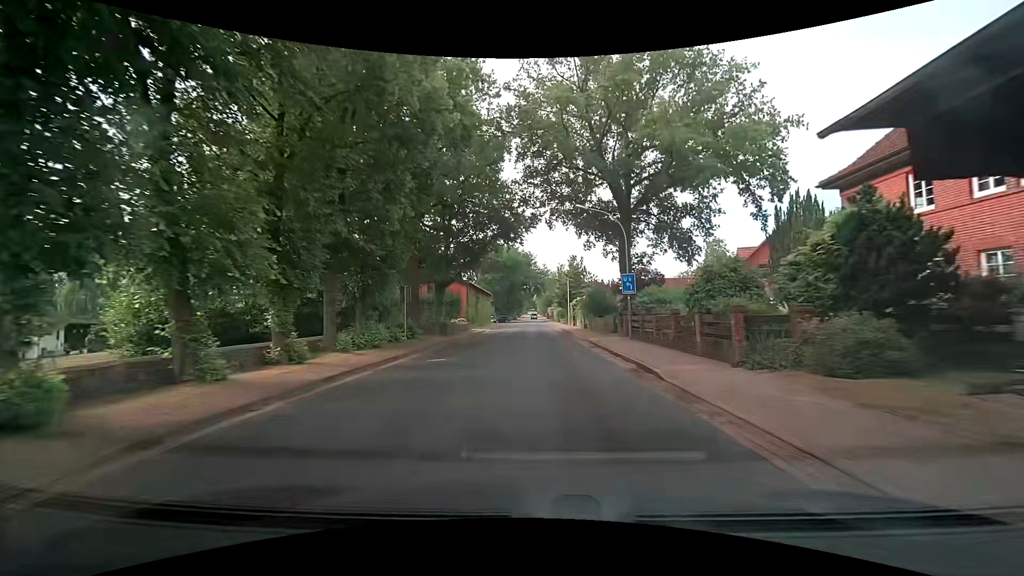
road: tertiary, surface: asphalt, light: Day
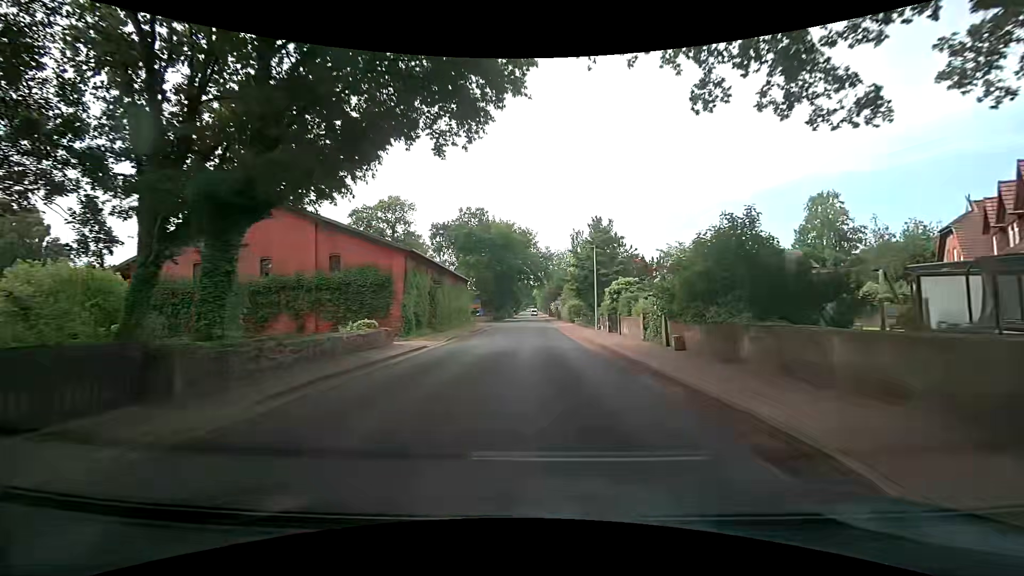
(0.0, +28.8) m; -1°
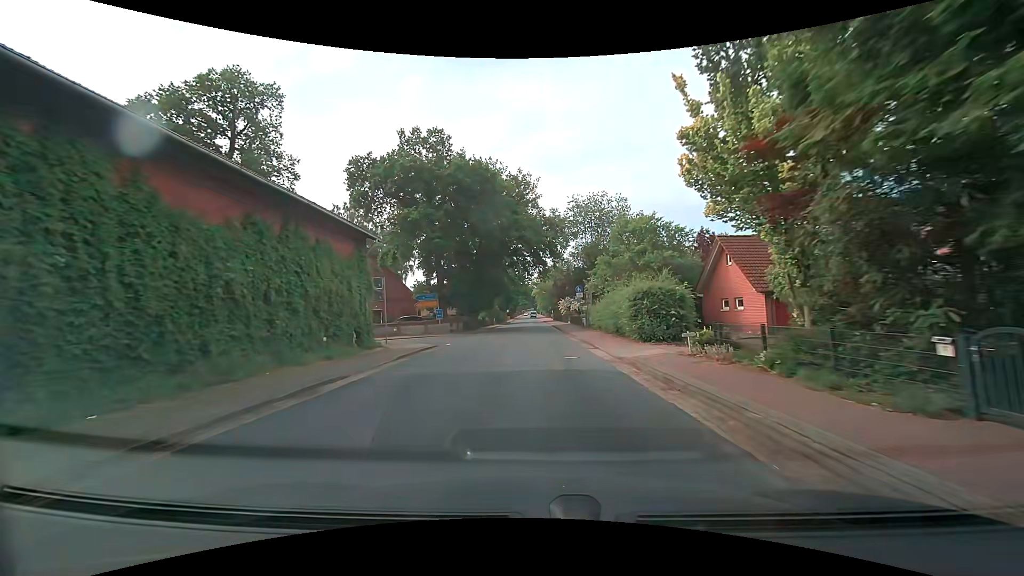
(+0.4, +37.0) m; +1°
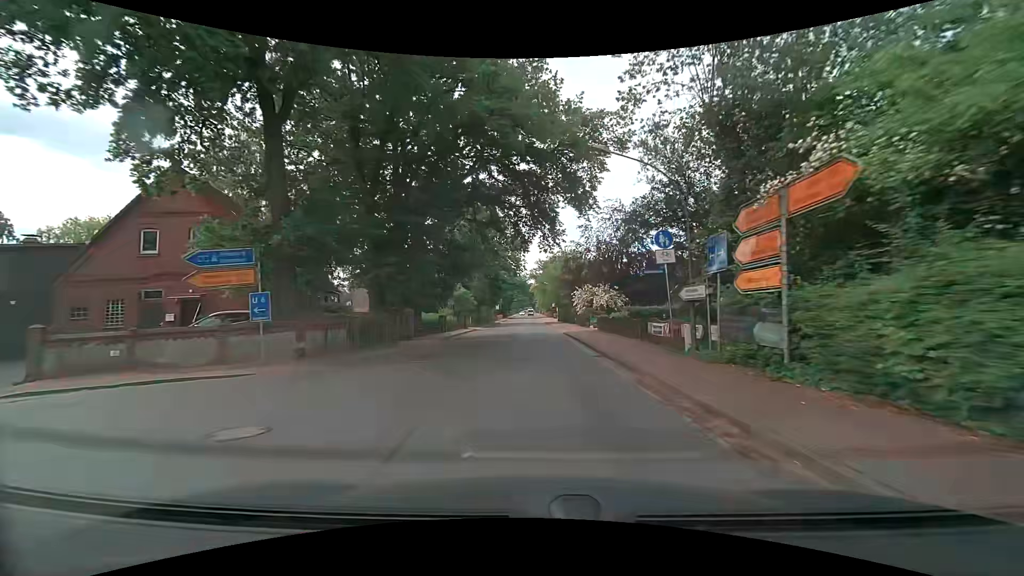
(0.0, +30.1) m; 0°
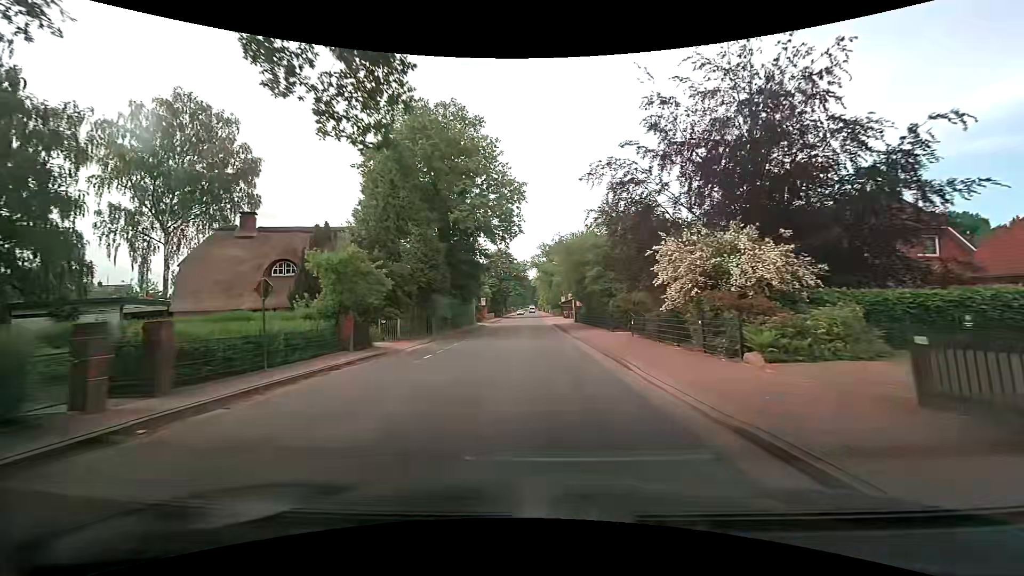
(+0.1, +30.1) m; -1°
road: secondary
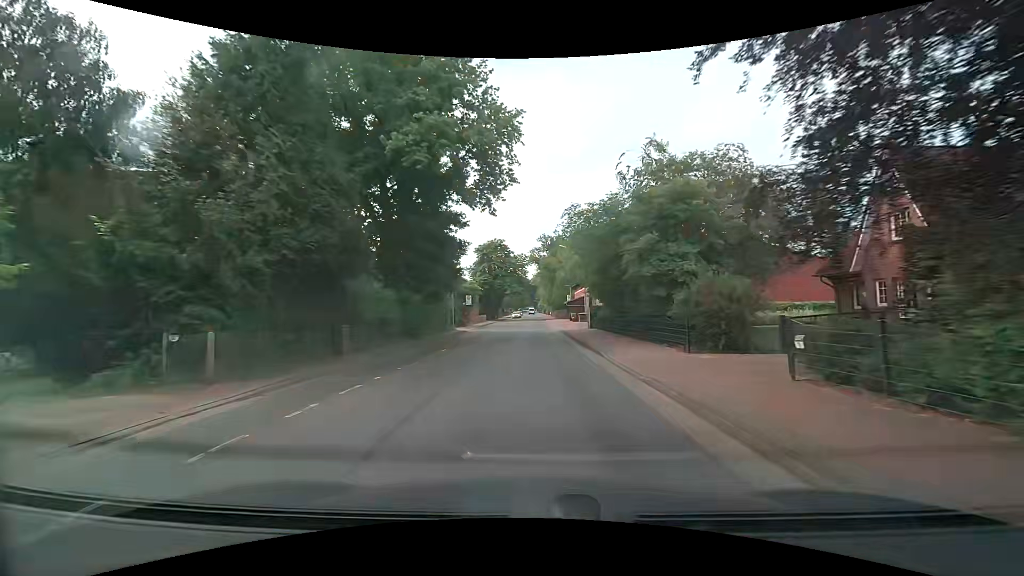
(+0.1, +14.8) m; +1°
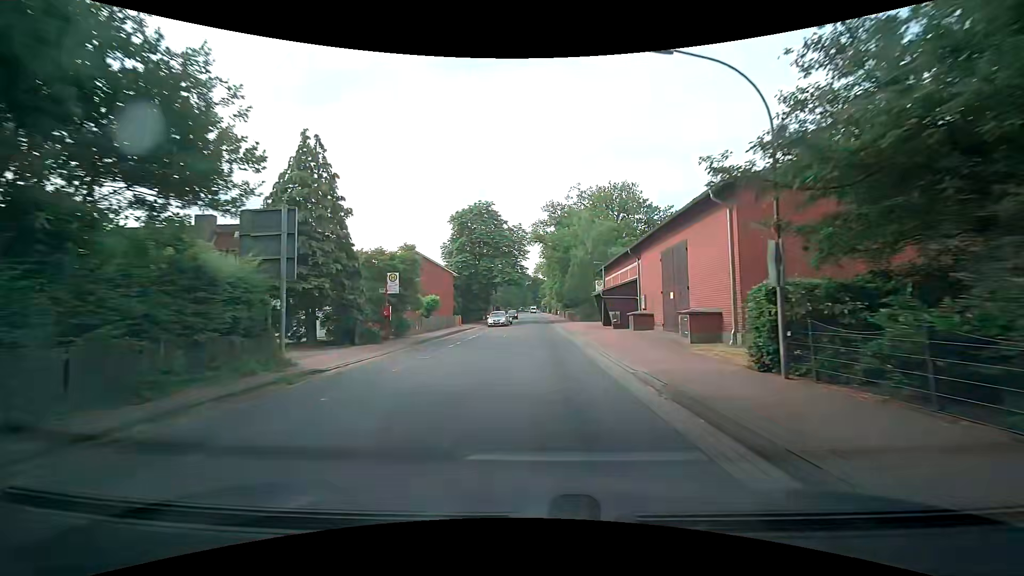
(-0.2, +29.2) m; 0°
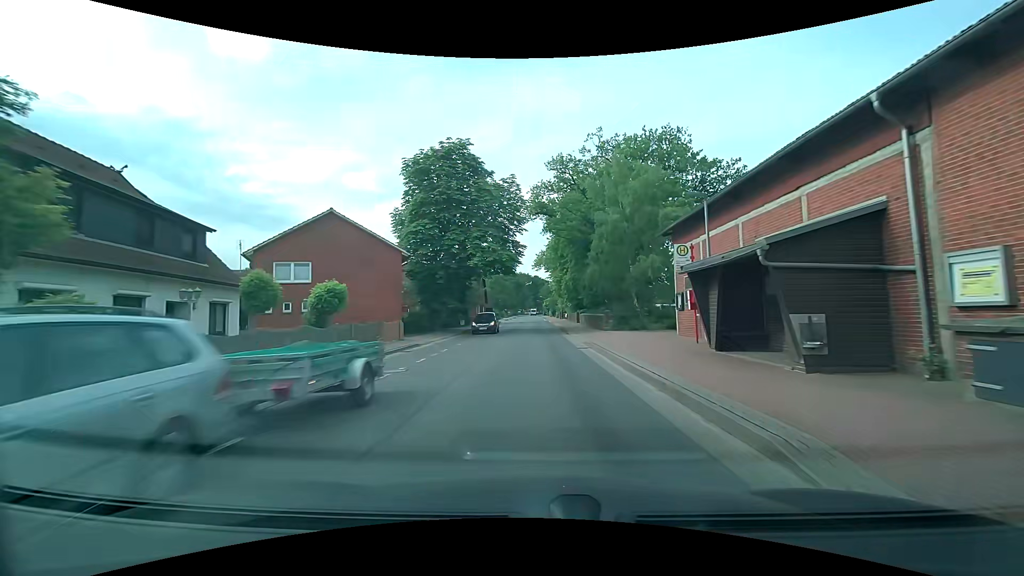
(-0.1, +21.8) m; 0°
(0, +10) (0, +20) (0, +30) (0, +40) (0, +50) (0, +60) (0, +70) (0, +80) (0, +90) (0, +100) m
